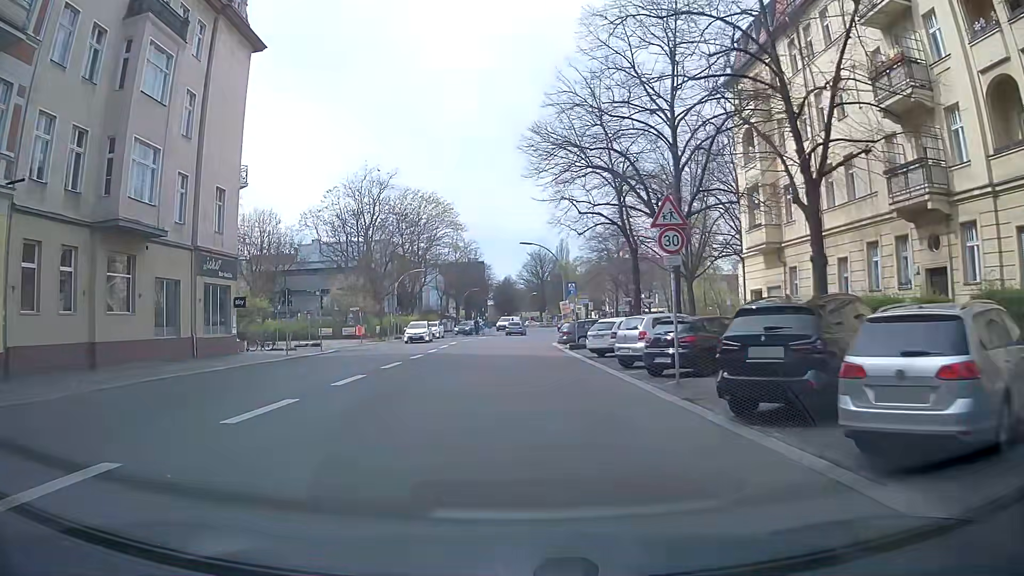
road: secondary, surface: asphalt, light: Day
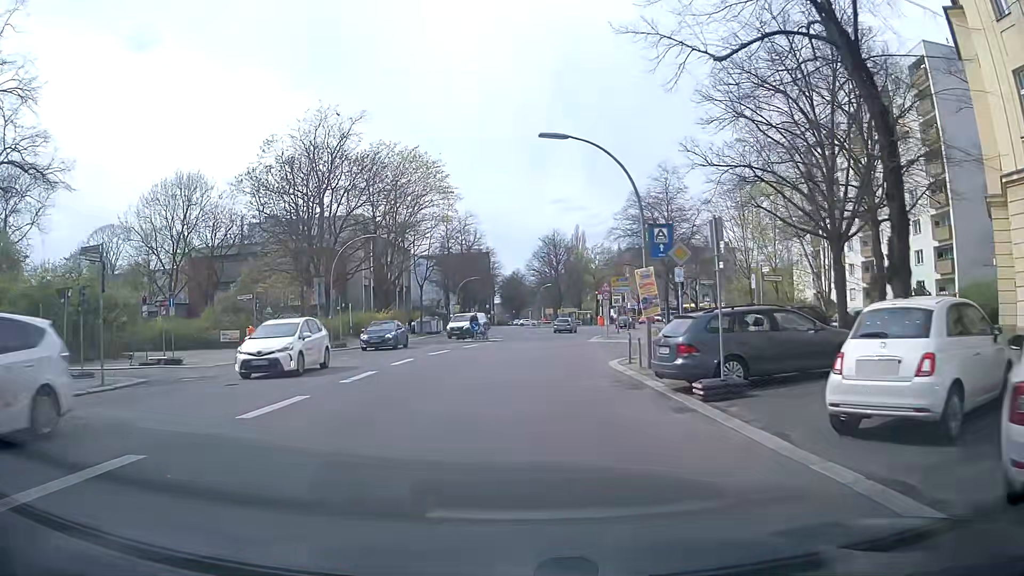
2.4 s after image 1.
(-0.3, +23.4) m; -1°
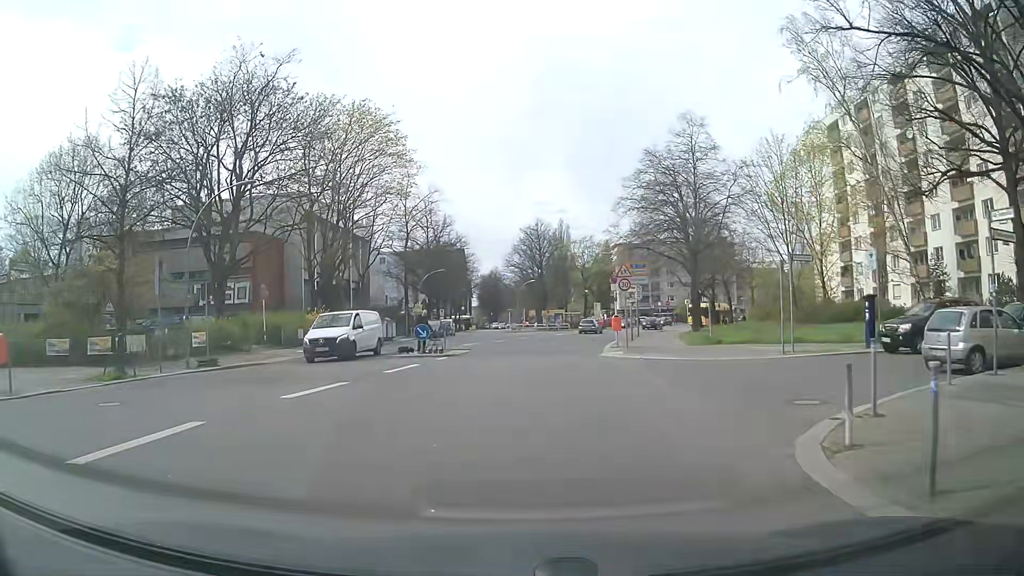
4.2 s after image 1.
(+0.3, +15.5) m; +2°
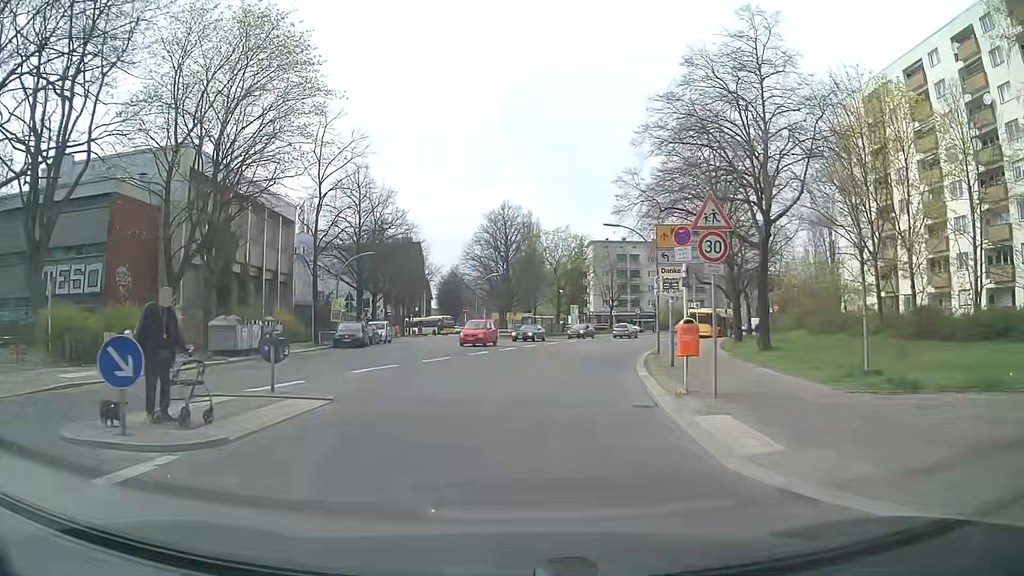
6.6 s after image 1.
(+0.3, +18.1) m; +3°
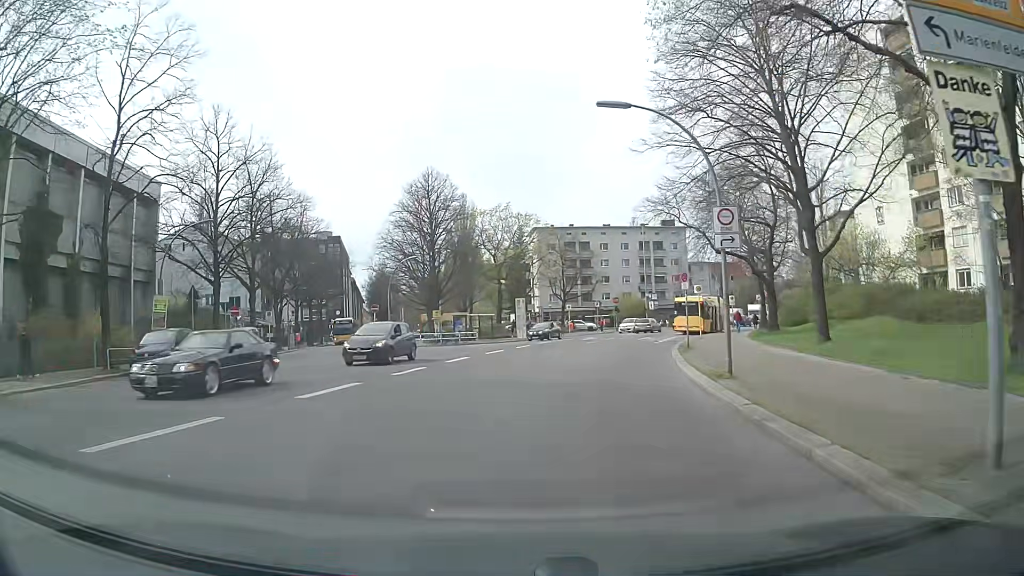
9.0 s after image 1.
(+0.6, +17.9) m; +5°
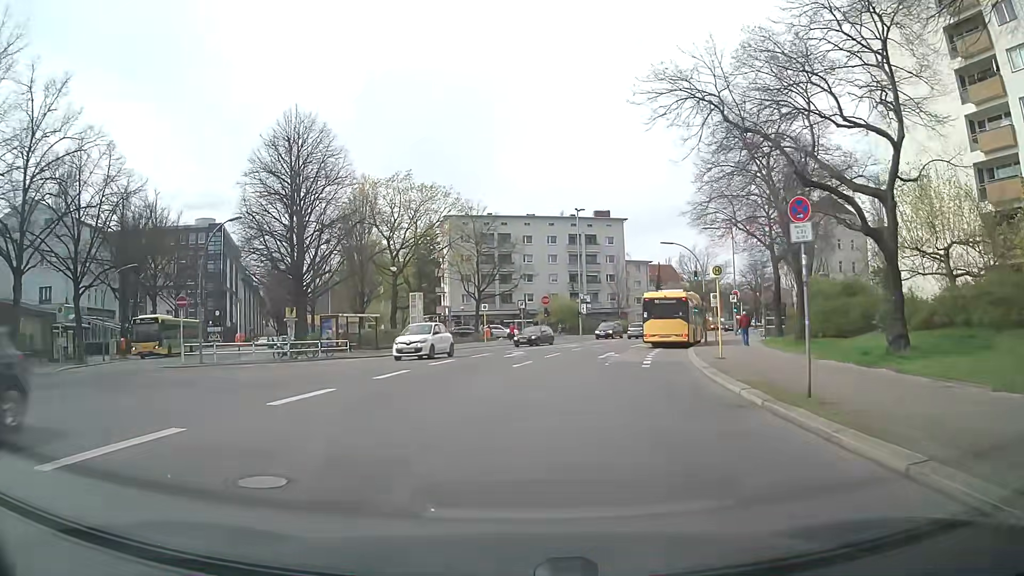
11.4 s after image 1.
(+1.2, +18.8) m; +7°
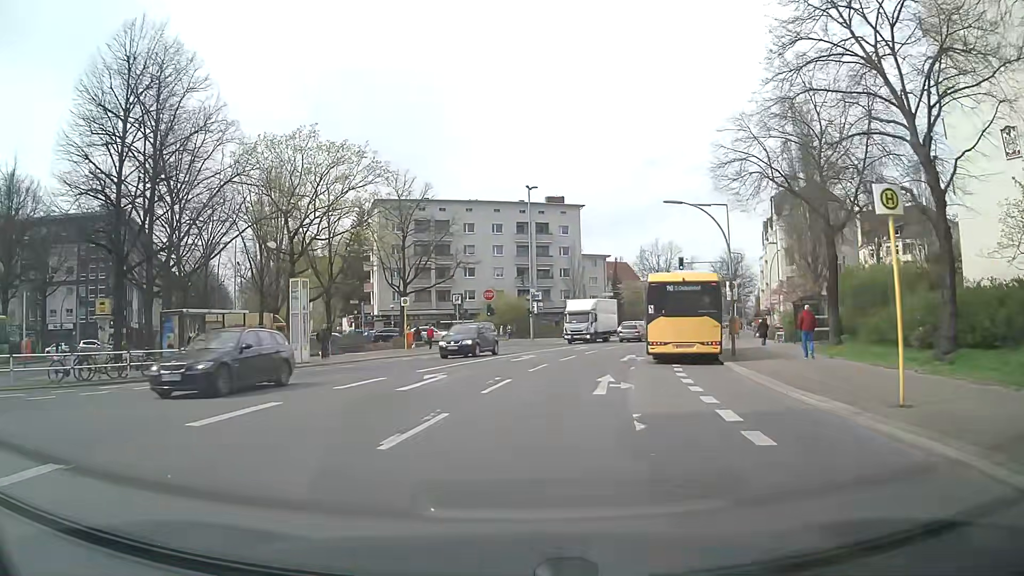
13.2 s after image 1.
(+0.6, +14.5) m; +5°
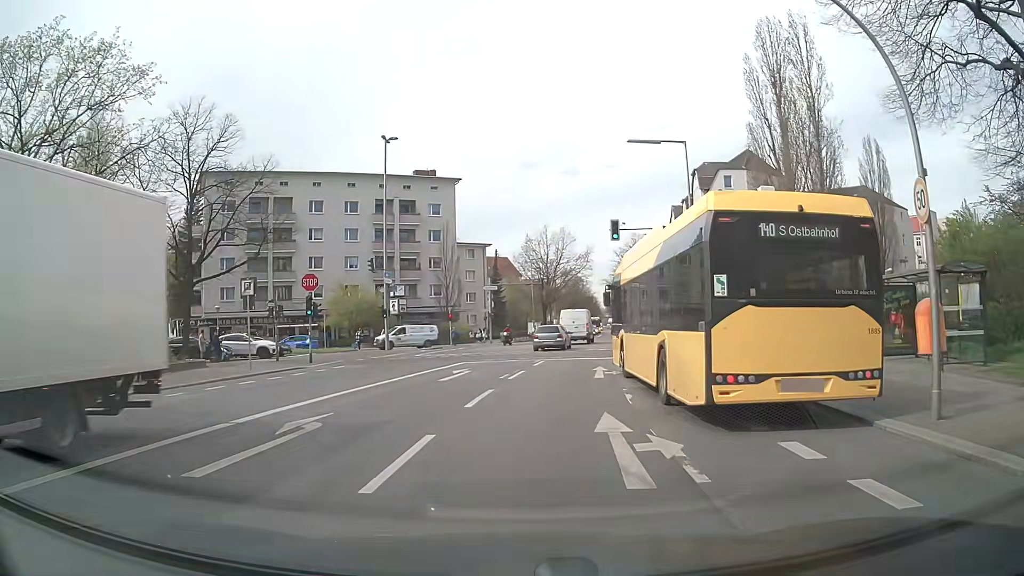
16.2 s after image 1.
(+1.5, +18.9) m; +12°
(0, +10) (+1, +20) (+2, +30) (+3, +40) (+5, +50) (+6, +60) (+8, +70) (+9, +79) (+10, +89) (+11, +99) m
